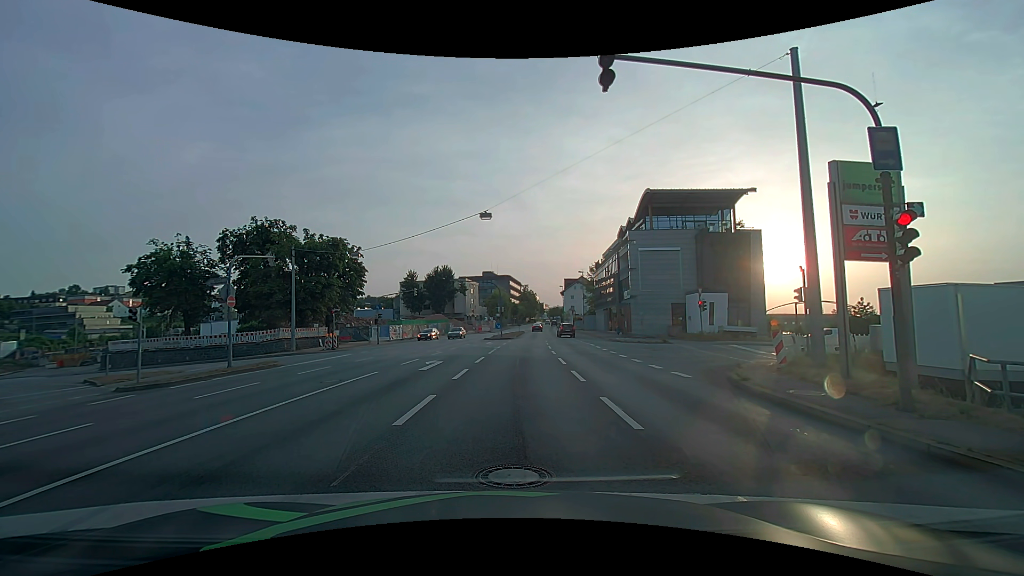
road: primary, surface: asphalt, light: Day
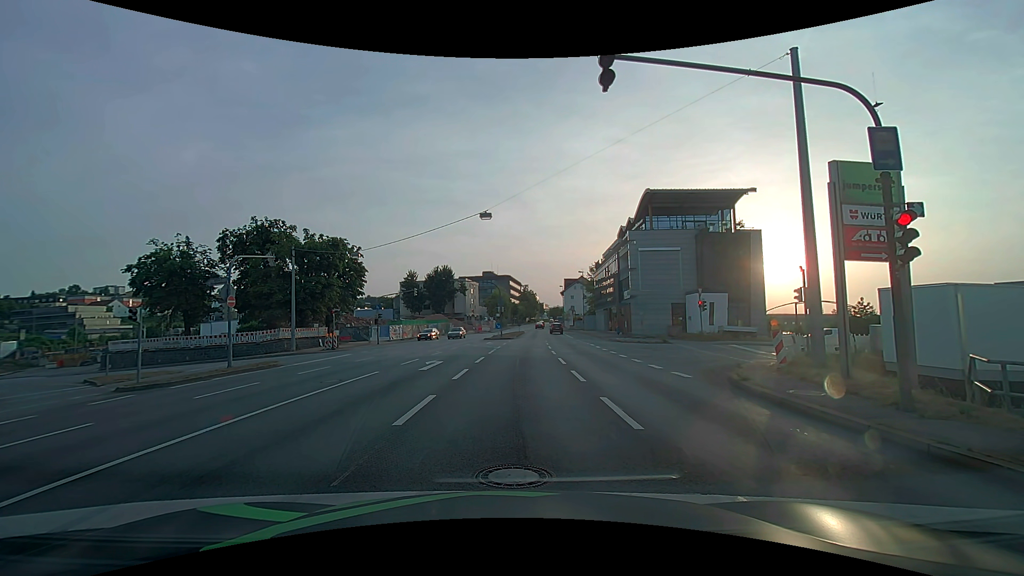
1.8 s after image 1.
(0.0, 0.0) m; 0°
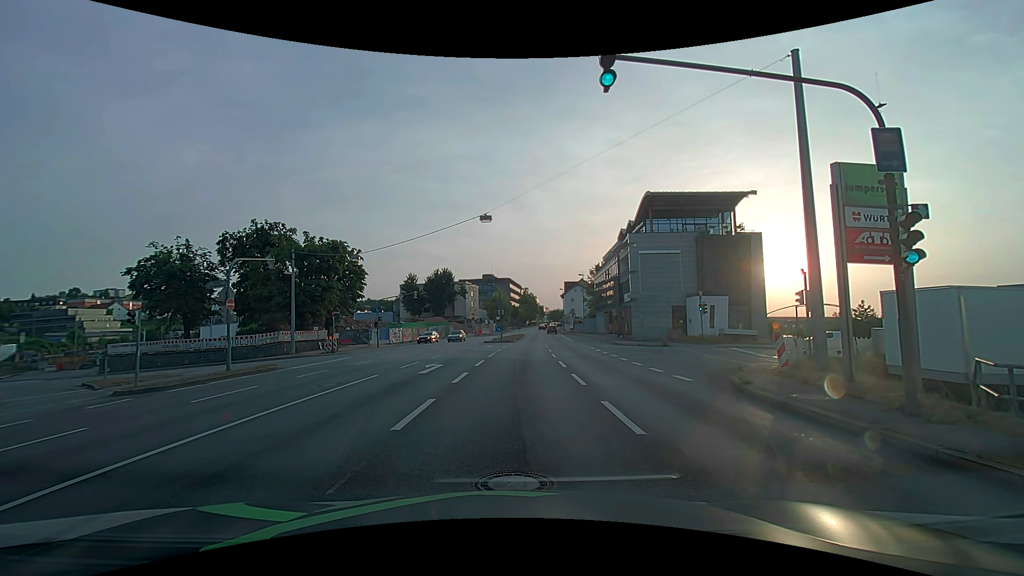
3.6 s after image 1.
(0.0, +0.1) m; 0°
(0, +10) (0, +20) (0, +30) (+1, +40) (+1, +50) (+1, +60) (+2, +70) (+2, +80) (+3, +90) (+4, +100) m
